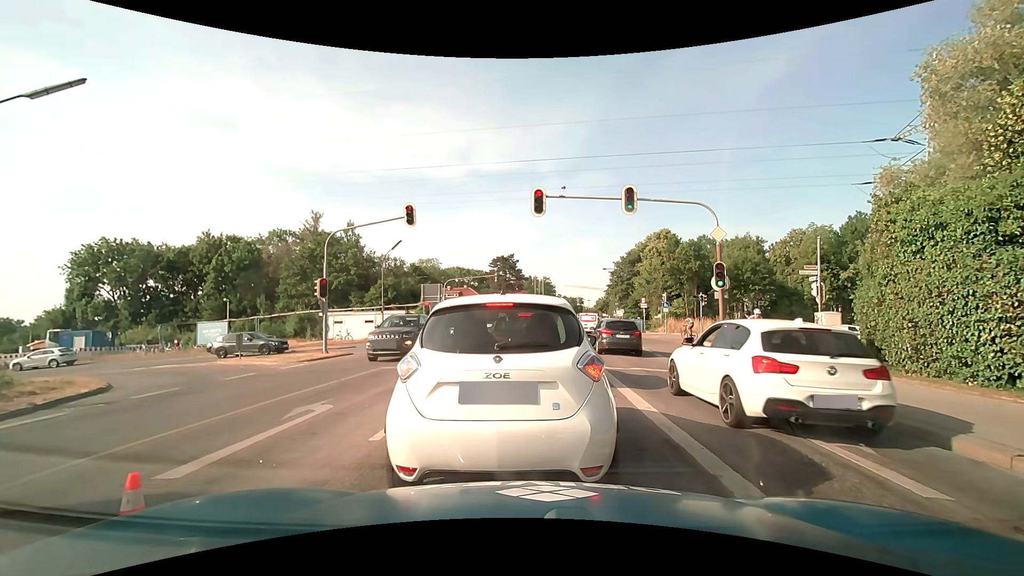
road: secondary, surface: asphalt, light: Day
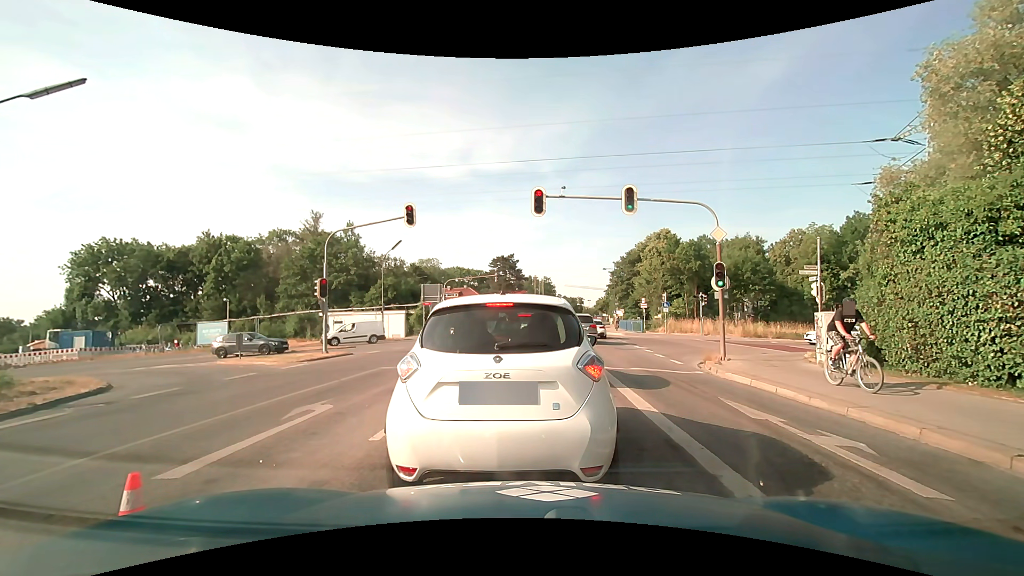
(0.0, 0.0) m; 0°
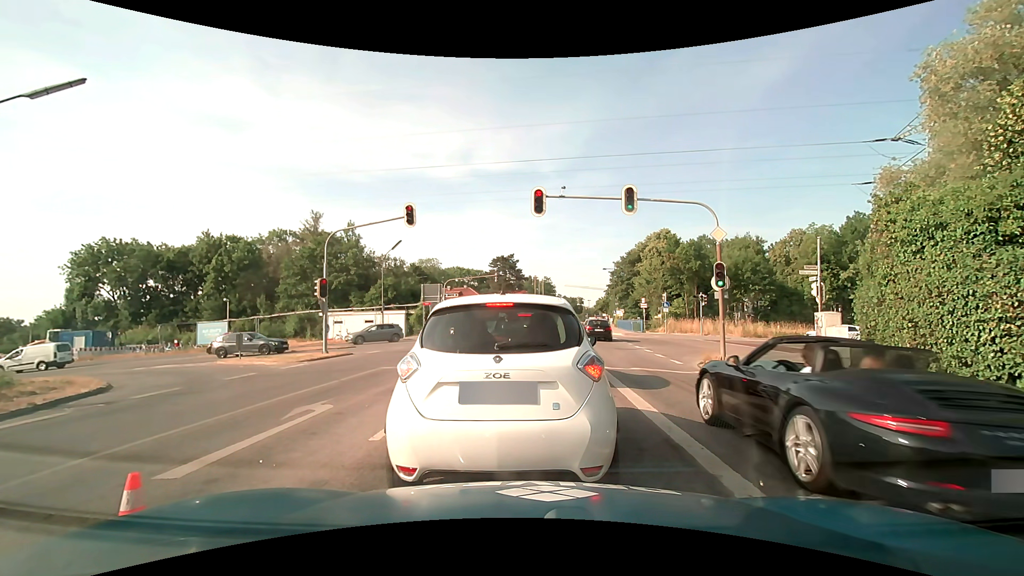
(0.0, 0.0) m; 0°
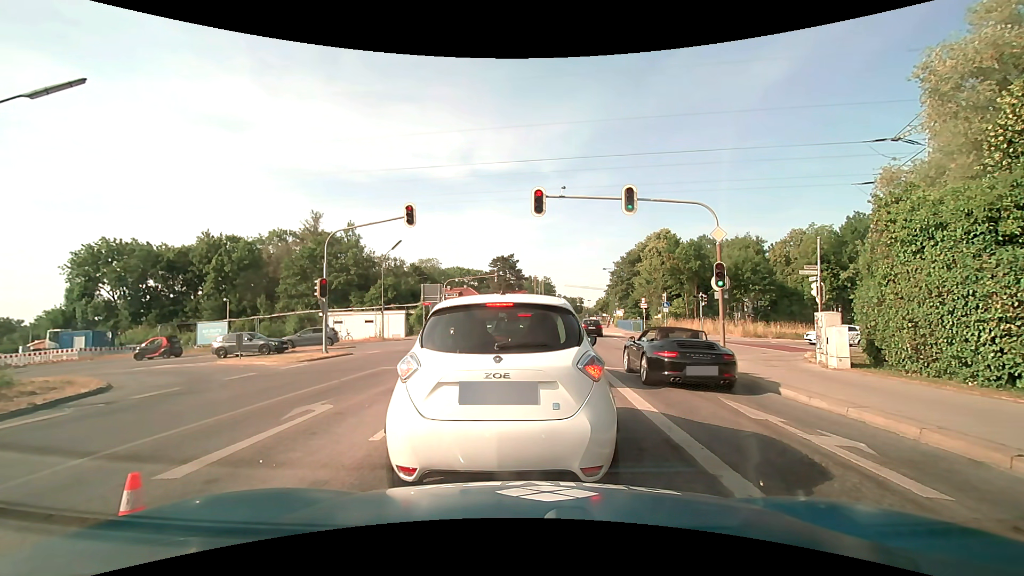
(0.0, 0.0) m; 0°
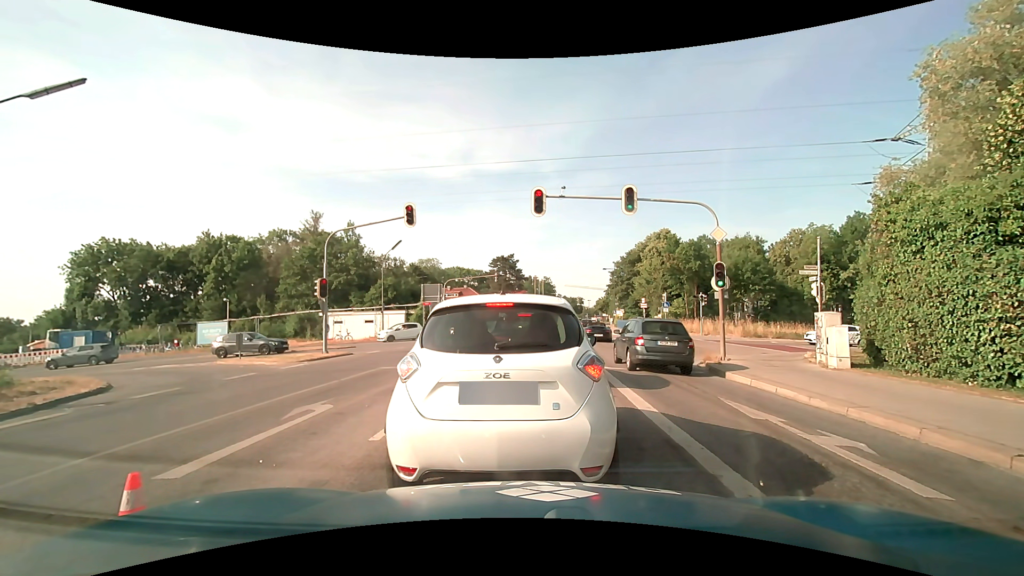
(0.0, 0.0) m; 0°
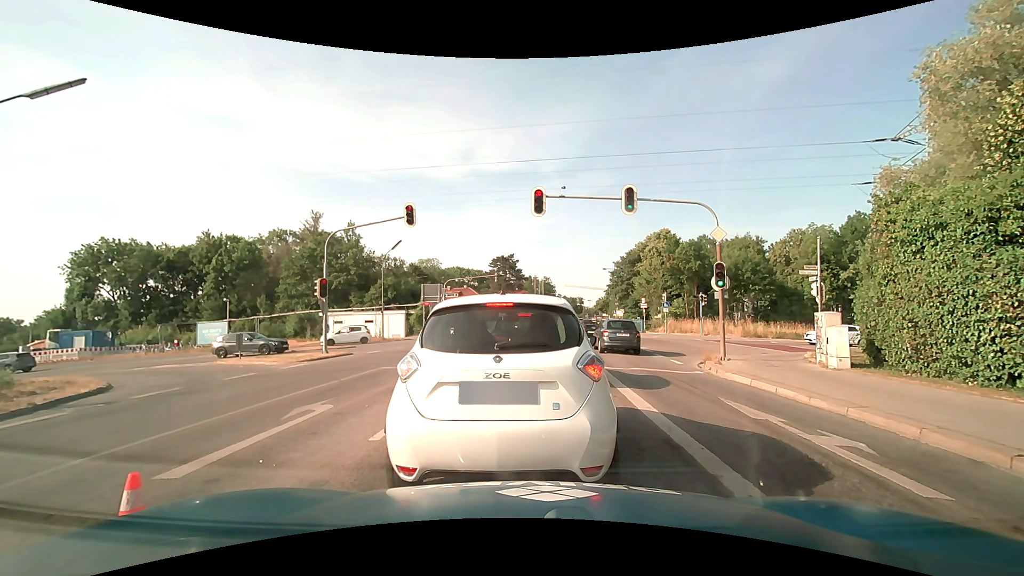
(0.0, 0.0) m; 0°
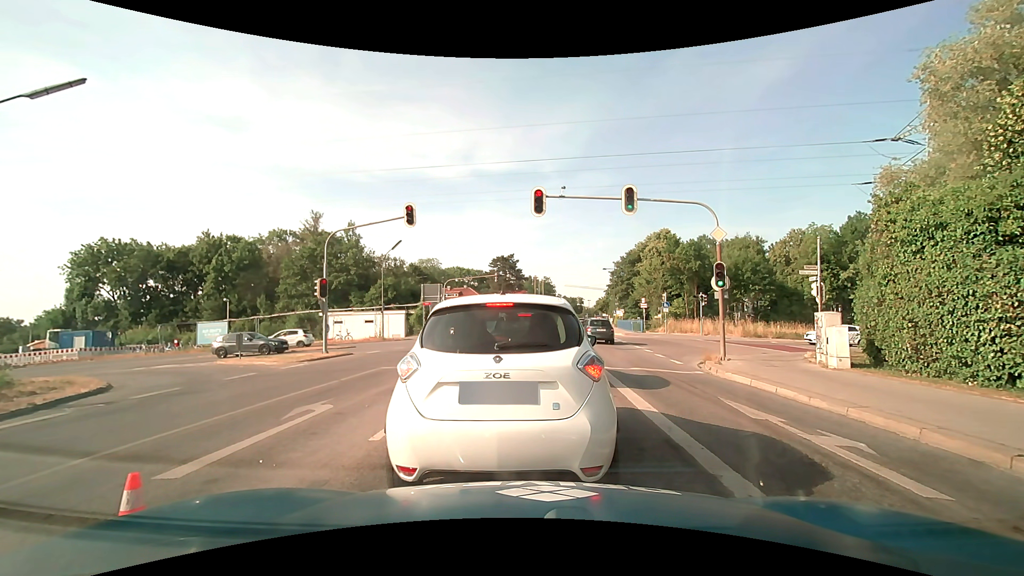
(0.0, 0.0) m; 0°
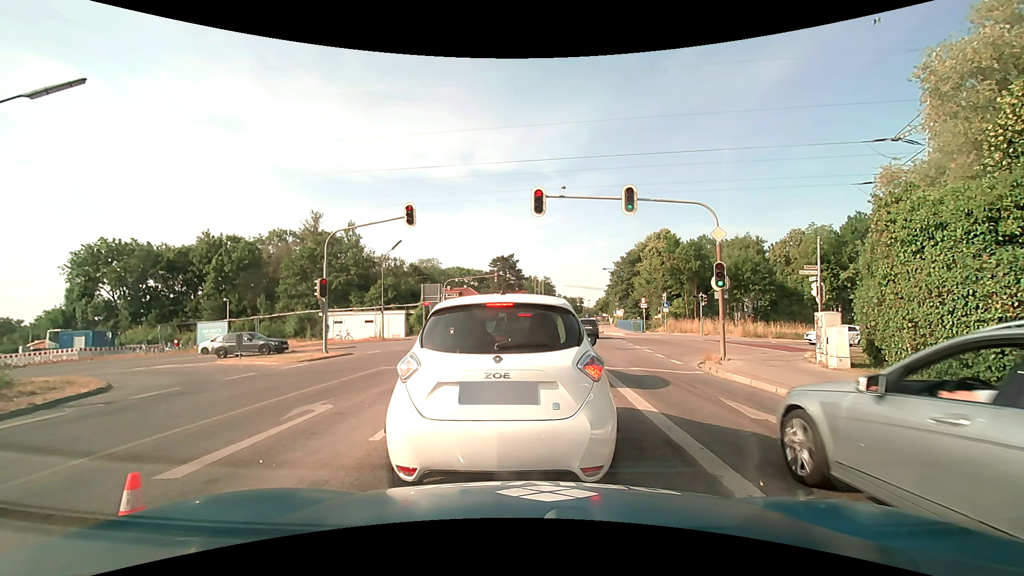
(0.0, 0.0) m; 0°
